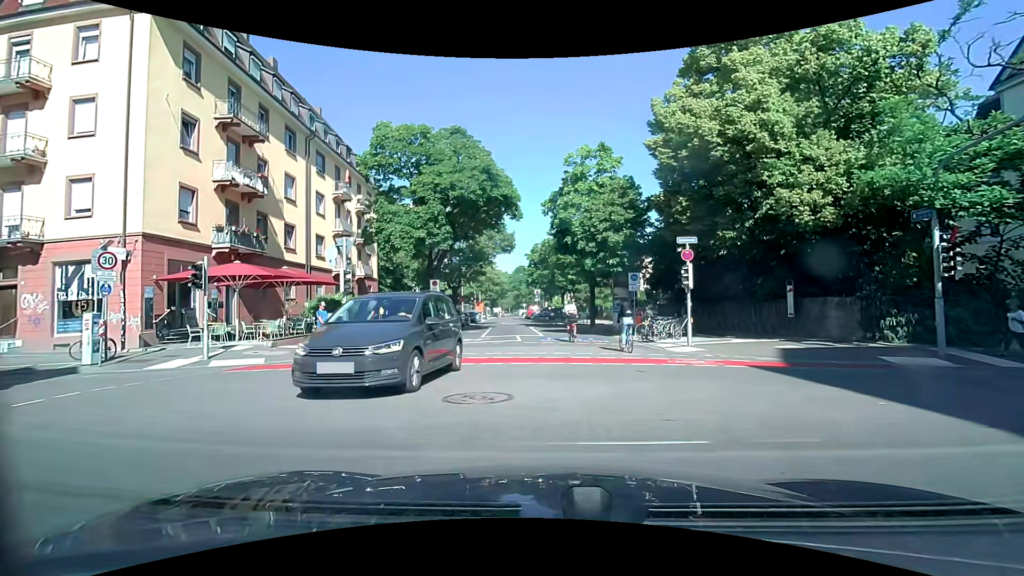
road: residential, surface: asphalt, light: Day
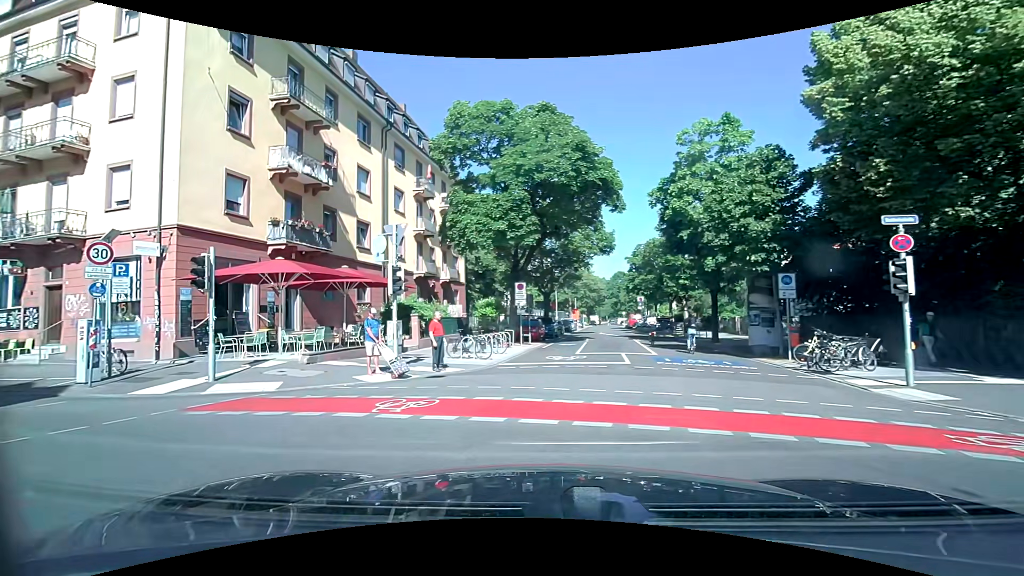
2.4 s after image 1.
(-0.3, +5.3) m; -10°
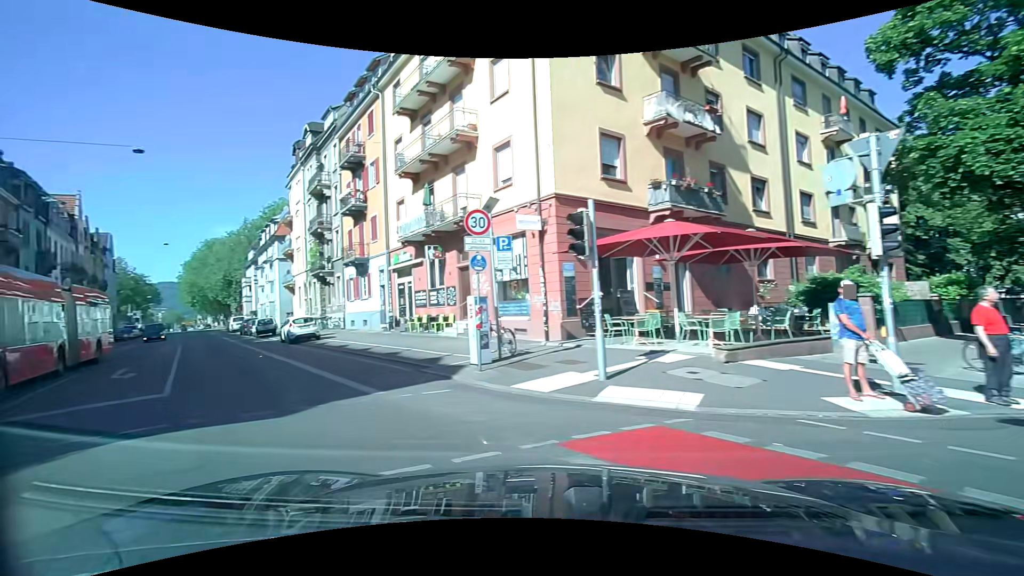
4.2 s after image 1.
(-2.0, +4.8) m; -43°
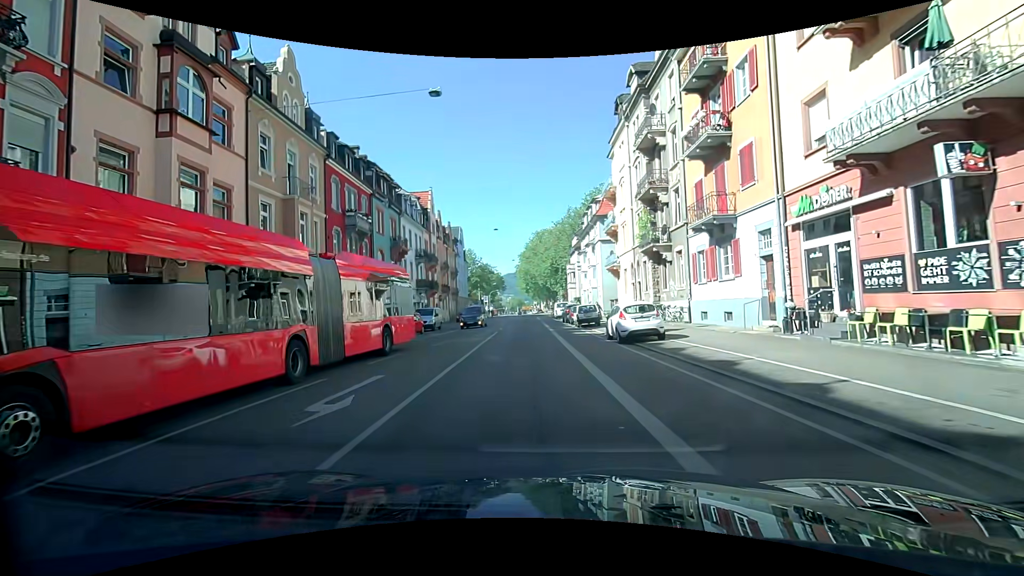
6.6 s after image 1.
(-4.4, +10.6) m; -34°
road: secondary
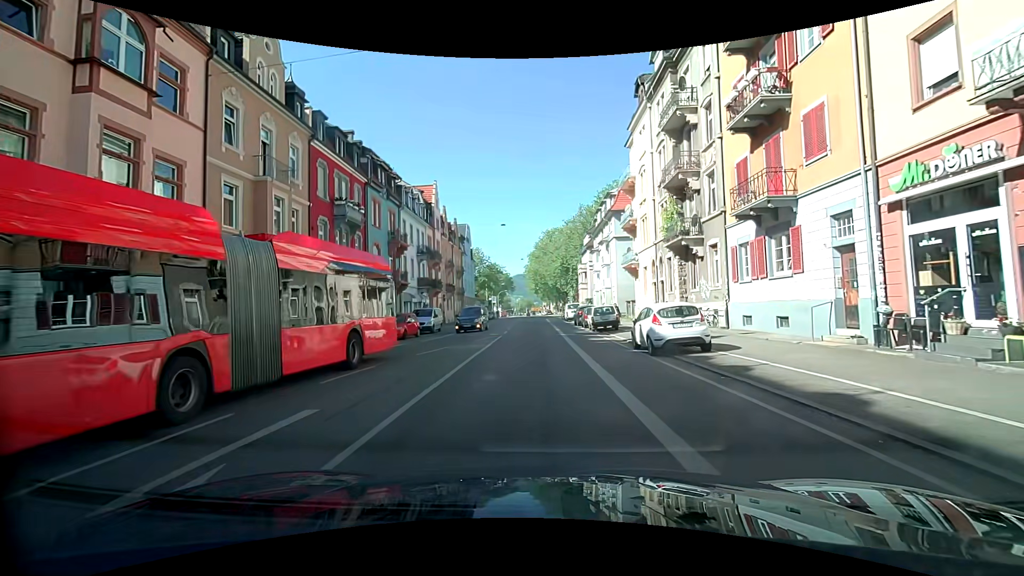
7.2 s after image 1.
(0.0, +3.9) m; -1°
